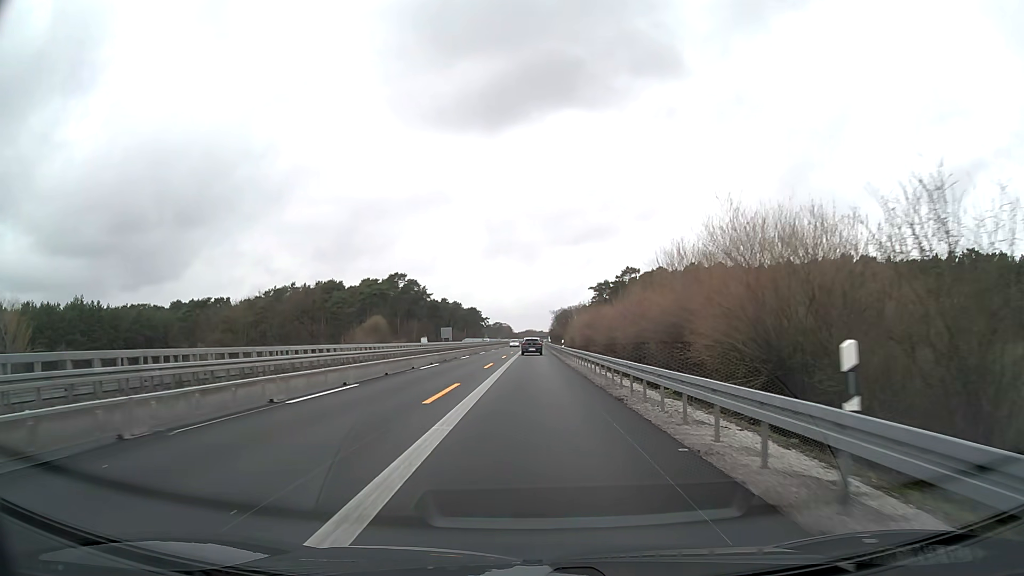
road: motorway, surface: asphalt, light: Day
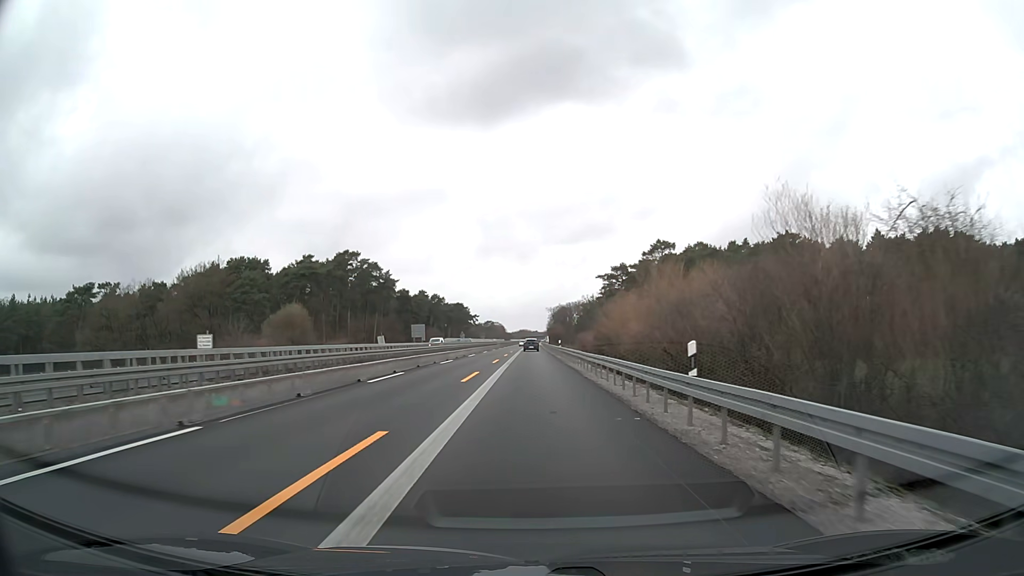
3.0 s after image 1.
(+0.1, +46.5) m; +1°
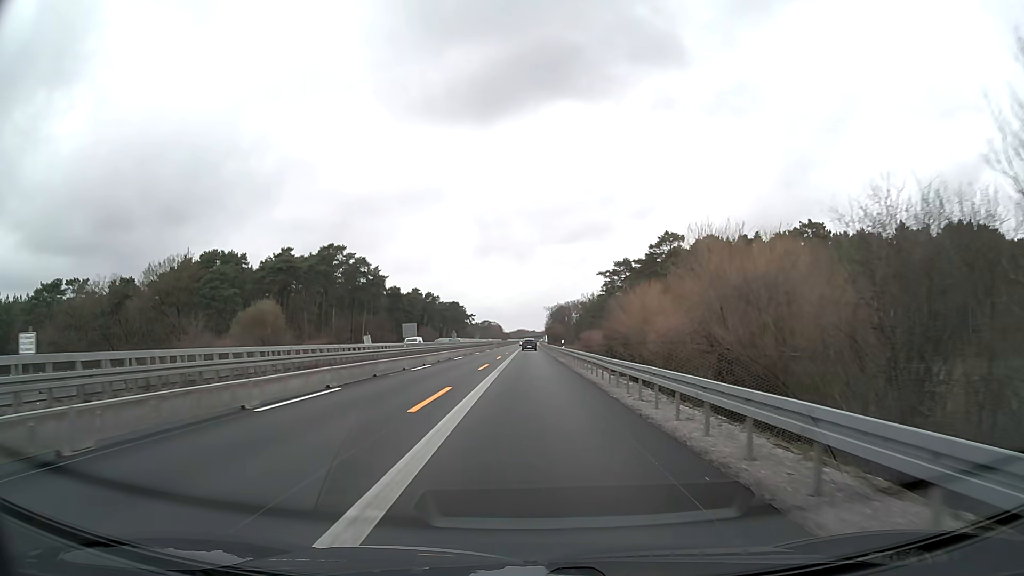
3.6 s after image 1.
(0.0, +9.3) m; 0°
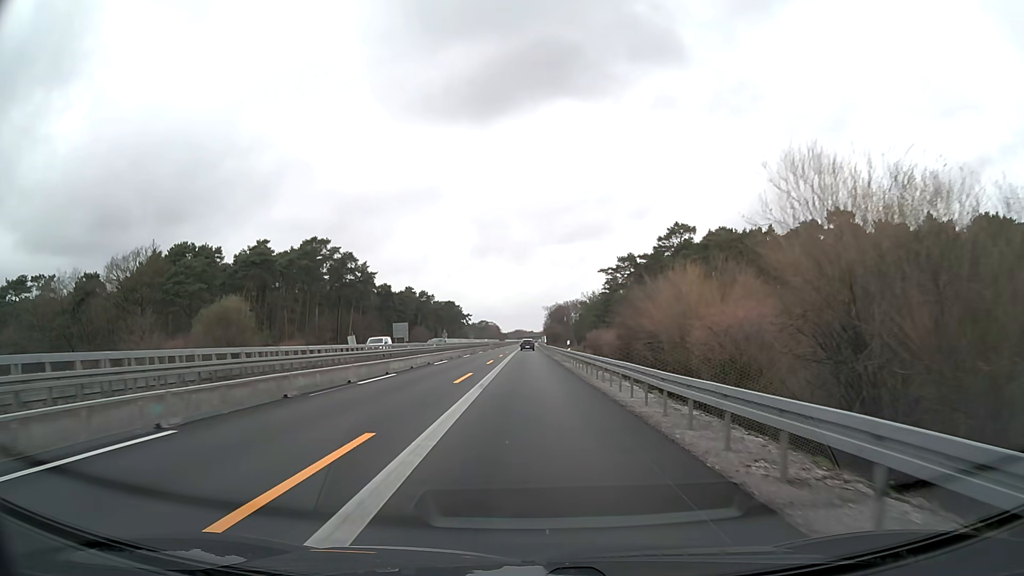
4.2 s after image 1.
(0.0, +9.3) m; 0°
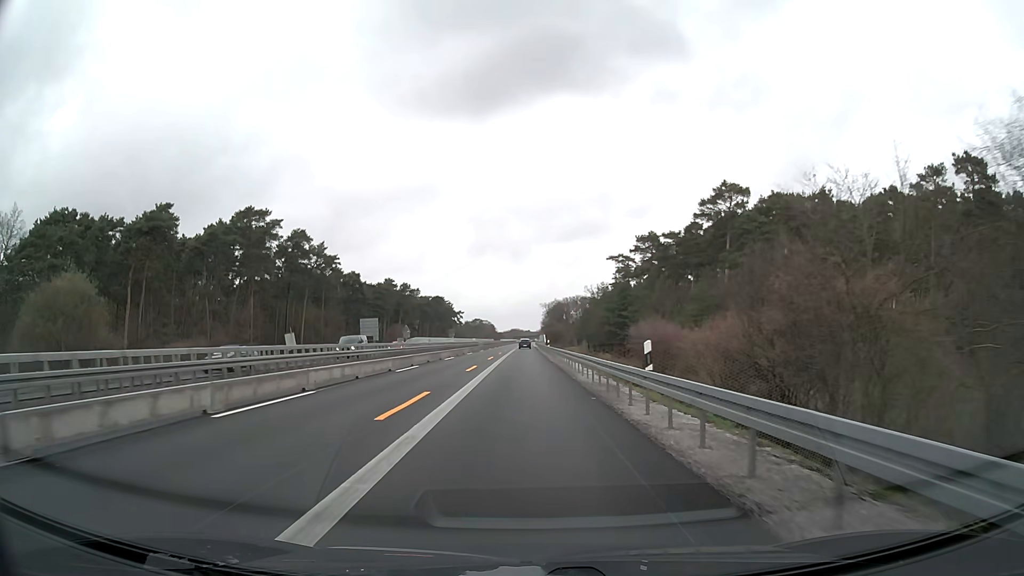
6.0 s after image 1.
(+0.1, +28.0) m; 0°
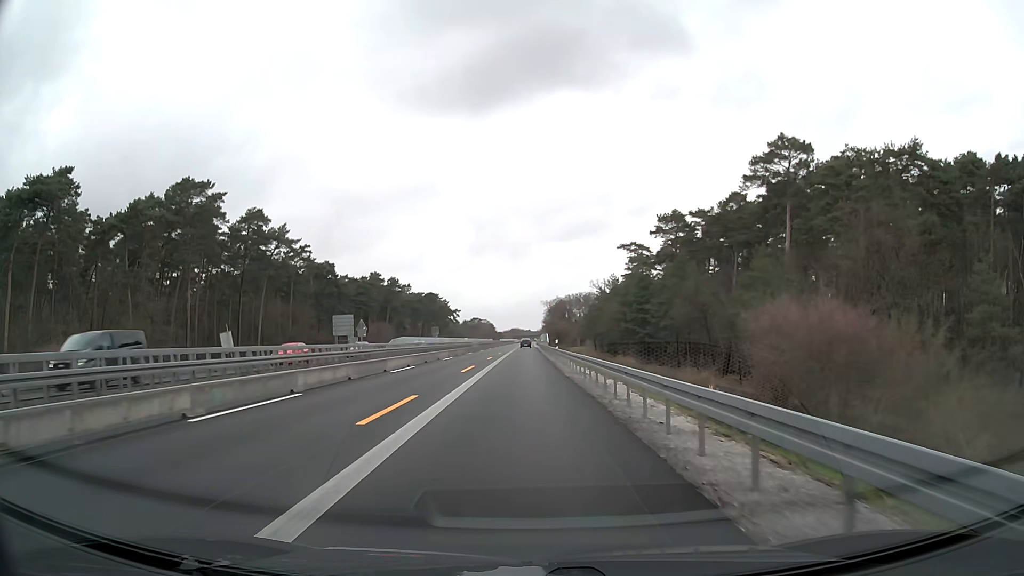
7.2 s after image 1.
(0.0, +18.7) m; 0°
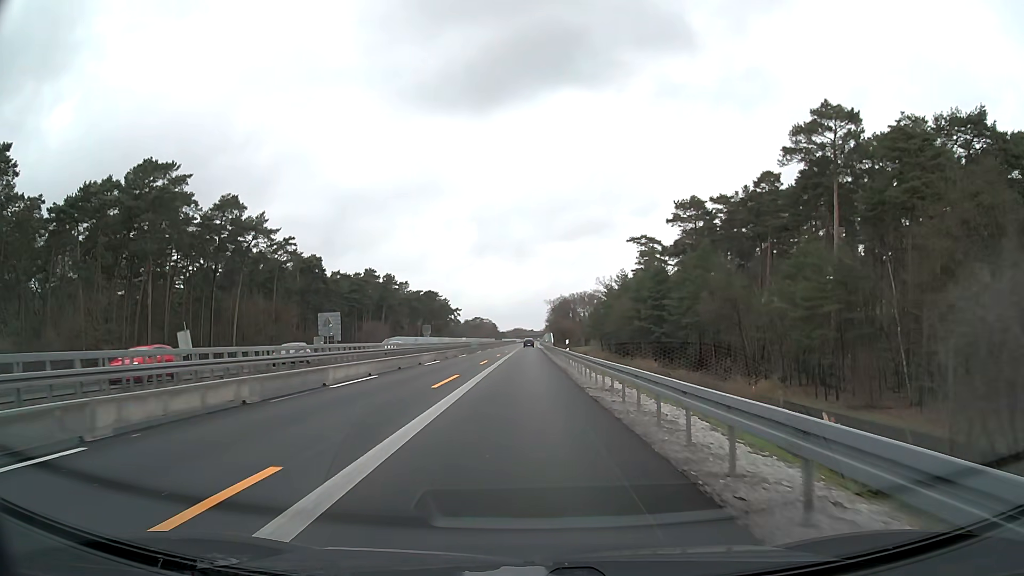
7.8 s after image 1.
(0.0, +9.3) m; 0°
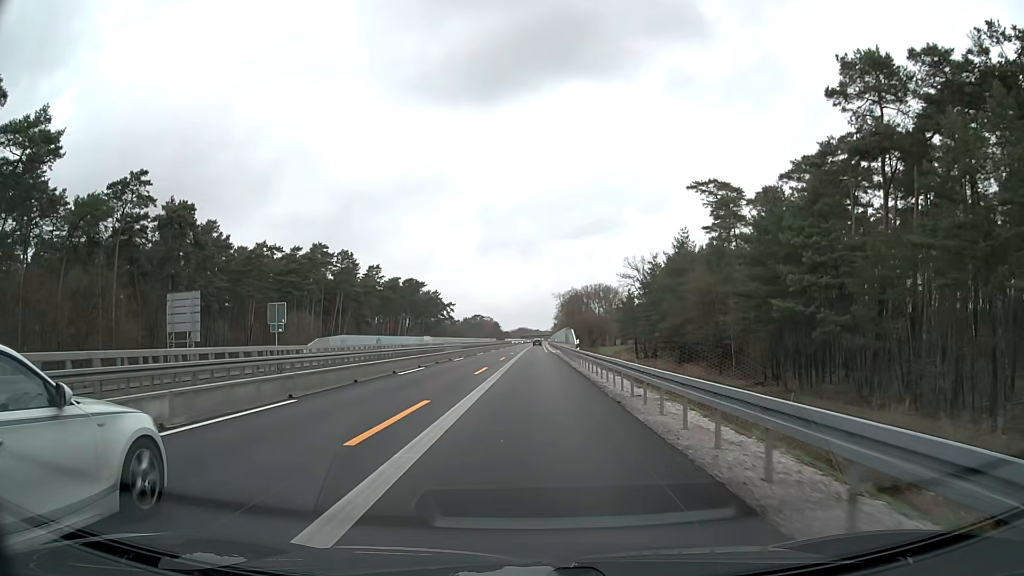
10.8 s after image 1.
(-0.3, +46.6) m; -1°
(0, +10) (0, +20) (0, +30) (0, +40) (0, +50) (+1, +60) (+1, +70) (+1, +80) (+1, +90) (+1, +100) m
